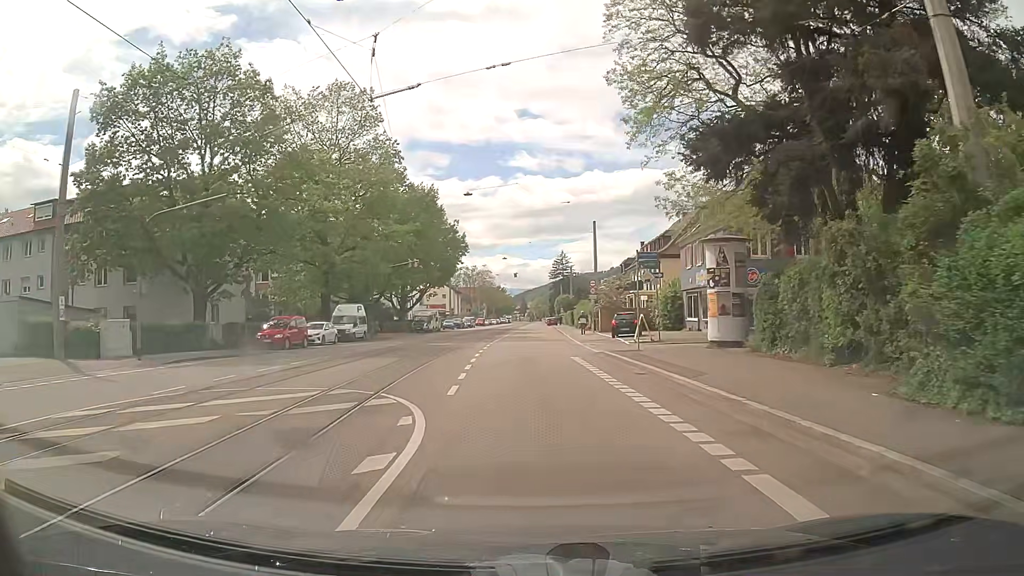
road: tertiary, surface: asphalt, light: Day
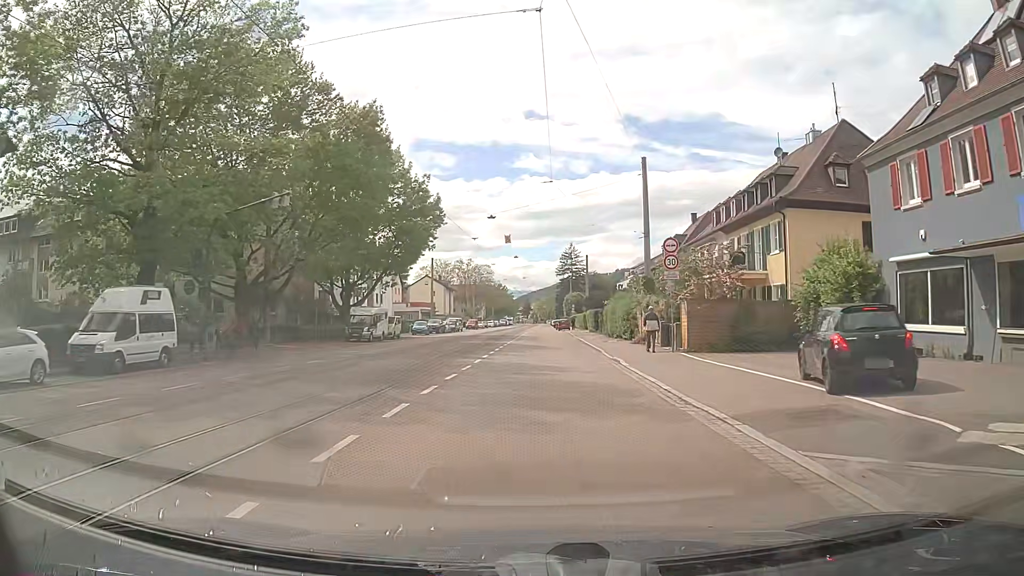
(-0.1, +29.8) m; -1°
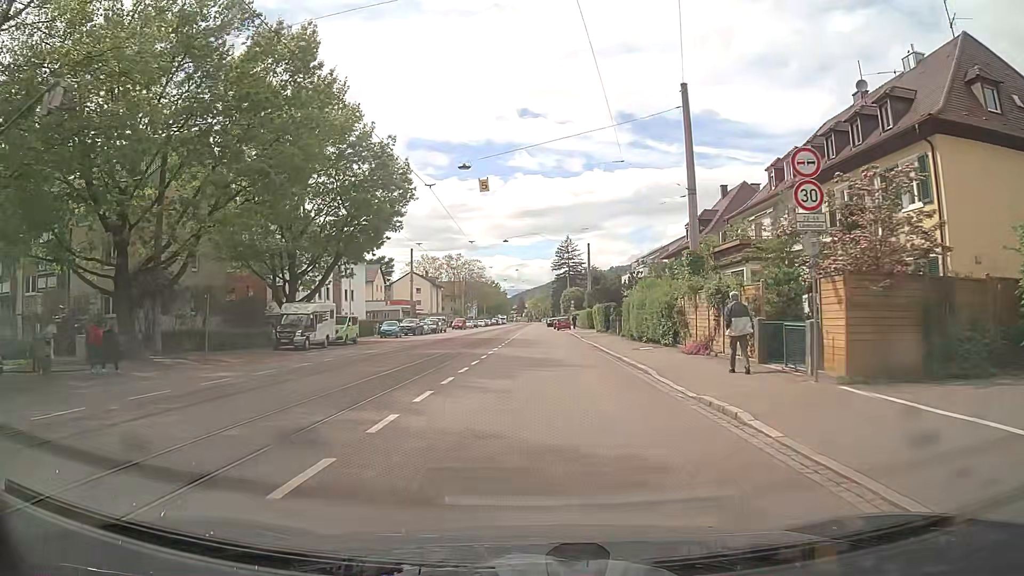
(+0.1, +13.5) m; +1°
(0, +10) (0, +20) (0, +30) (0, +40) (0, +50) (0, +60) (0, +70) (0, +80) (0, +90) (+1, +100) m
